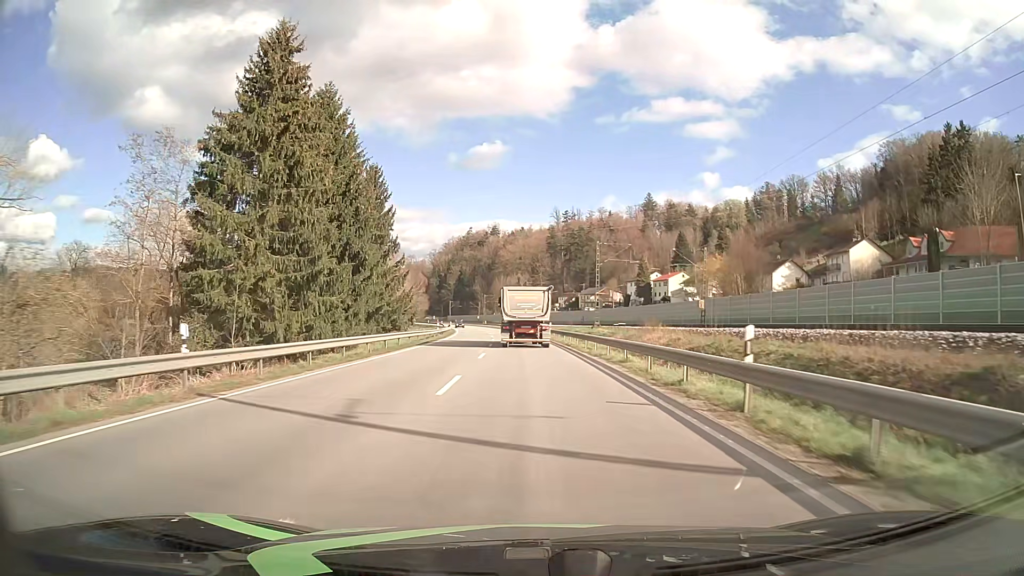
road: primary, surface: asphalt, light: Day
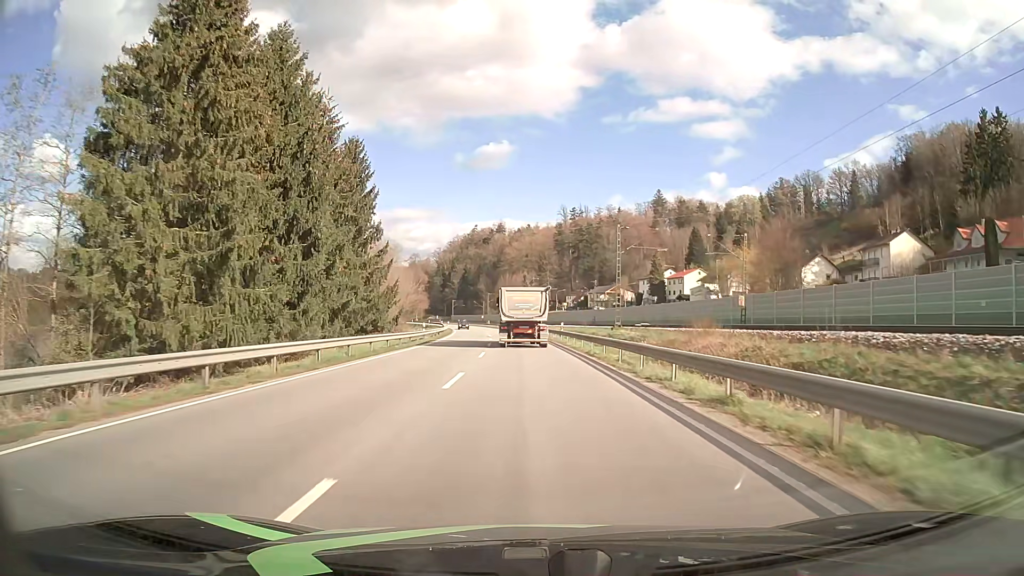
(-0.1, +11.1) m; -1°
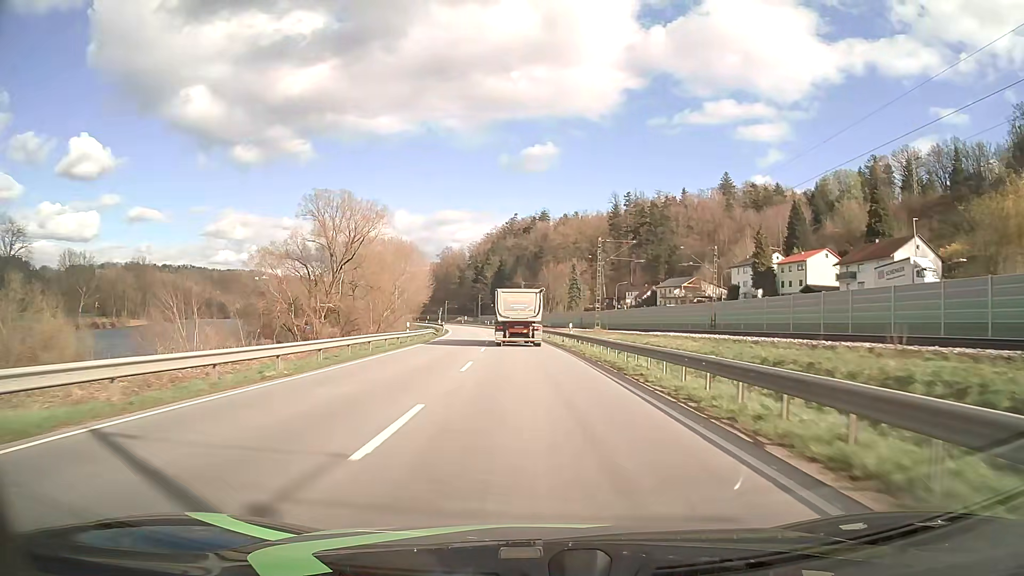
(-1.7, +56.2) m; -4°
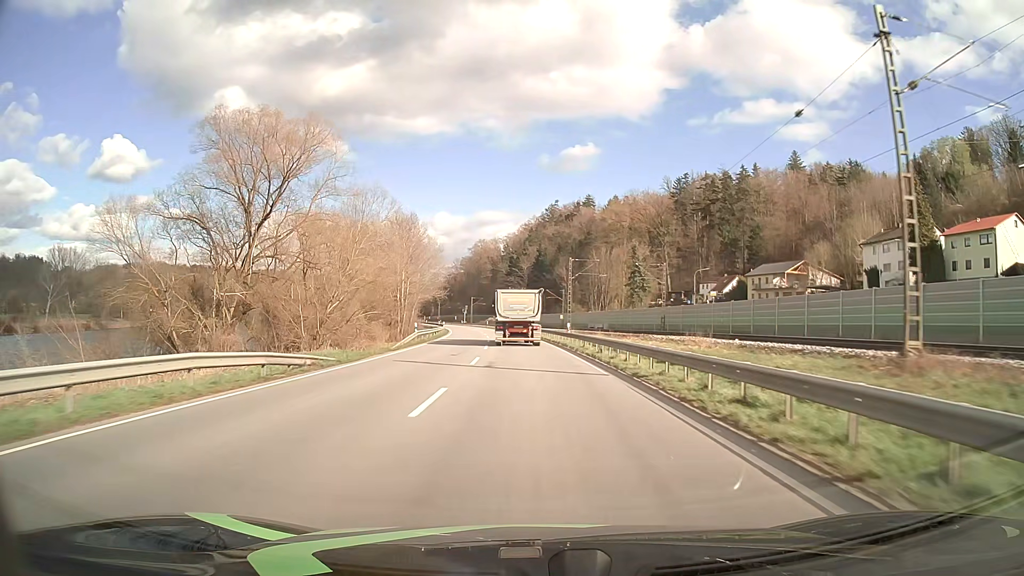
(-1.2, +46.0) m; -3°
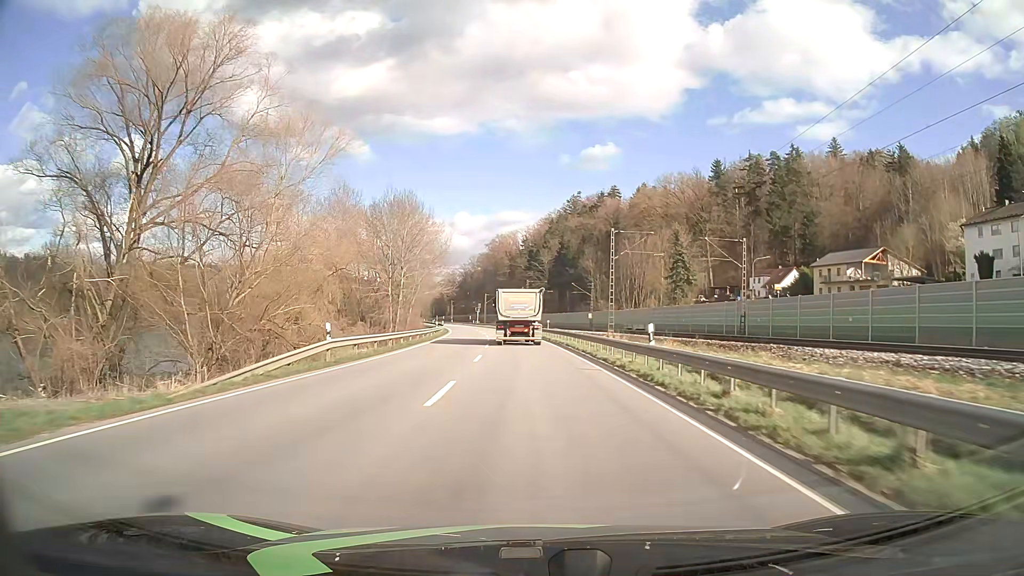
(-0.4, +23.4) m; -2°
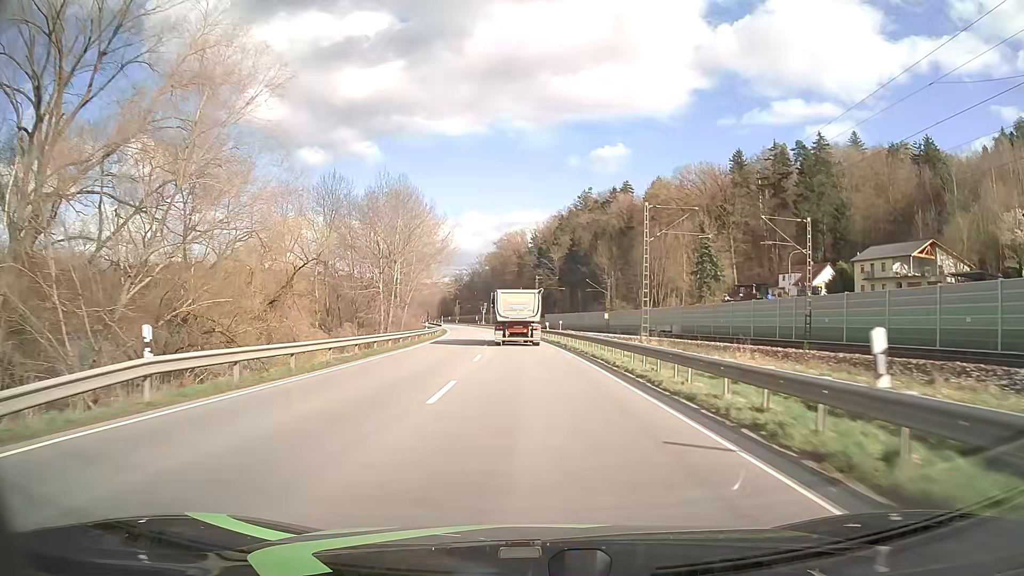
(0.0, +11.8) m; 0°
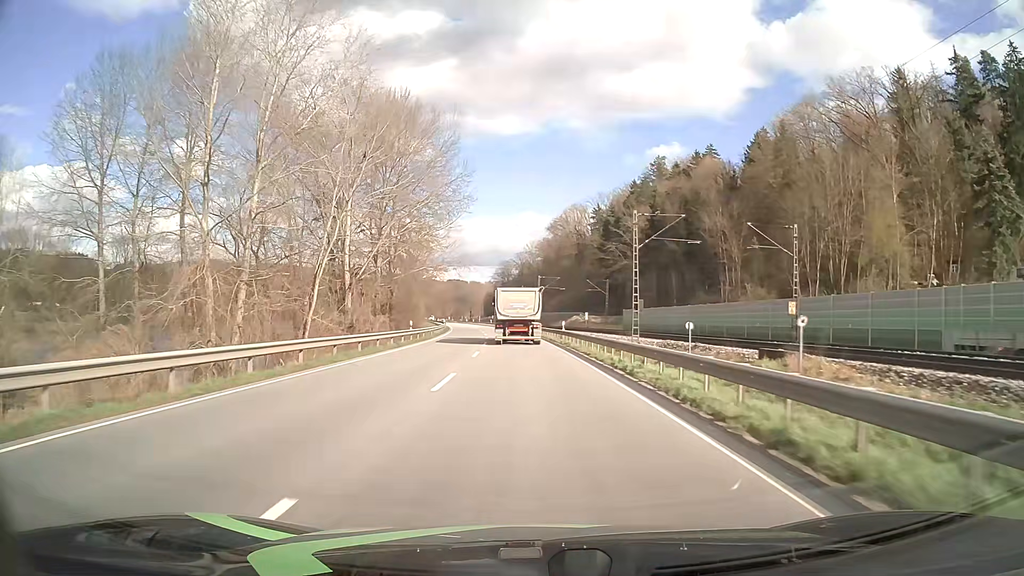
(-2.4, +59.6) m; -5°
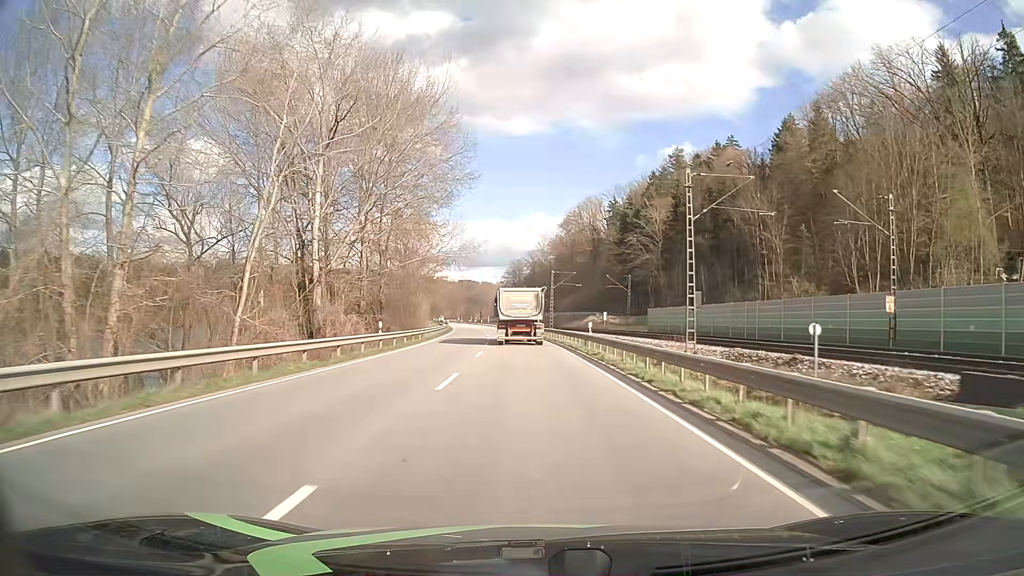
(-0.1, +12.0) m; -1°
(0, +10) (0, +20) (-1, +30) (-1, +40) (-2, +50) (-2, +60) (-3, +70) (-4, +80) (-5, +90) (-6, +100) m
